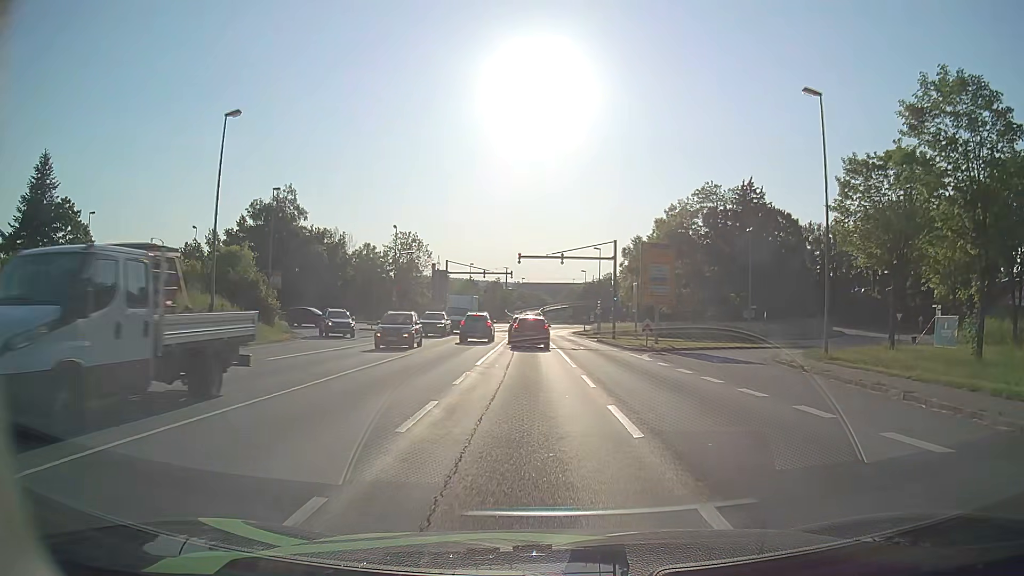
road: primary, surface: asphalt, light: Day
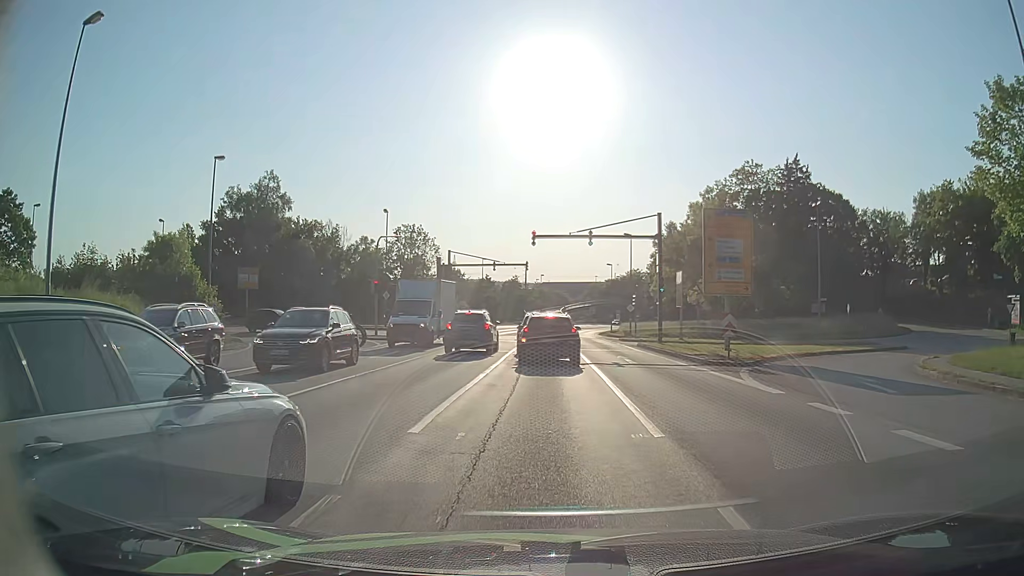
(-0.2, +11.7) m; -2°
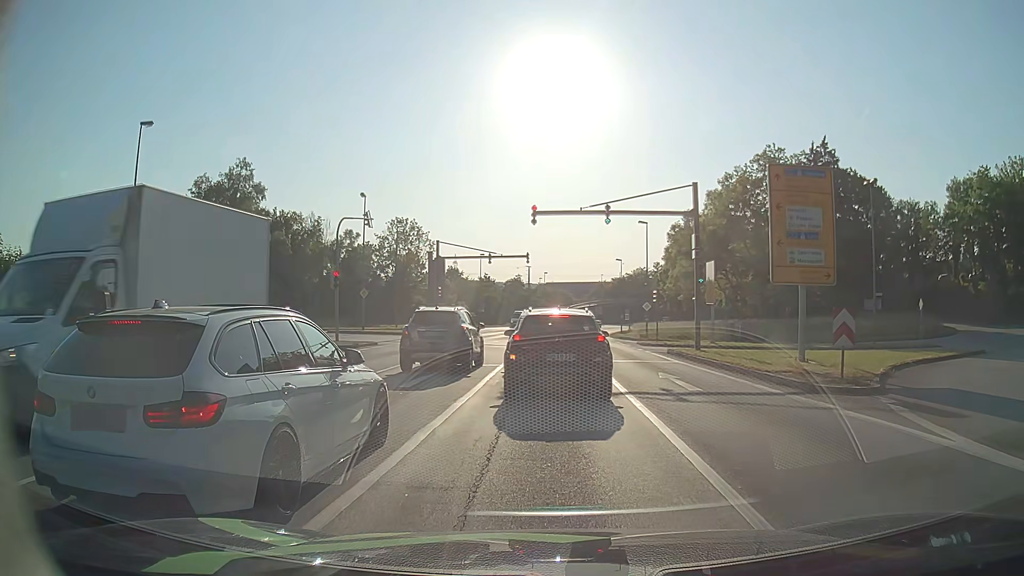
(0.0, +8.2) m; 0°
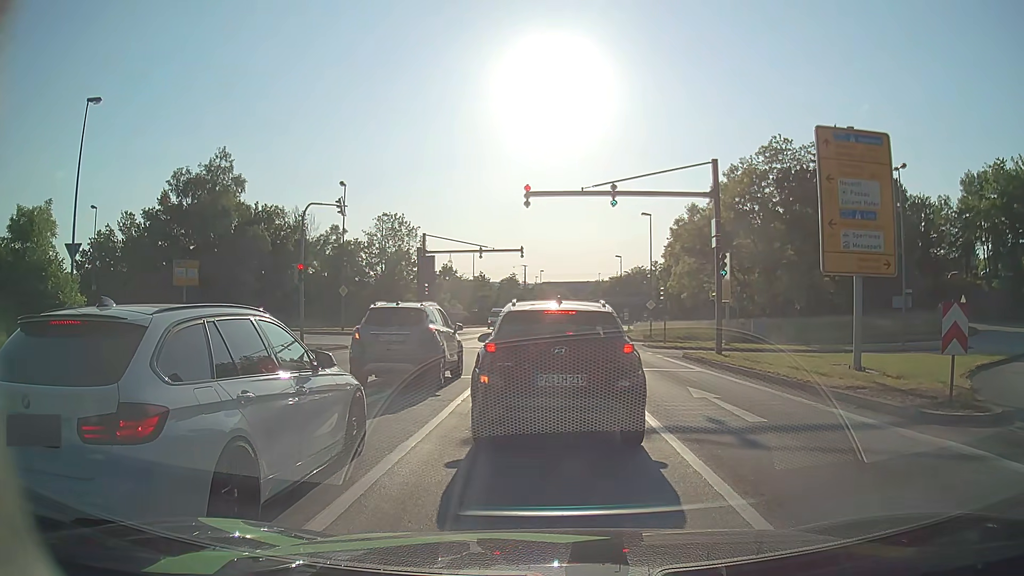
(0.0, +4.0) m; +1°
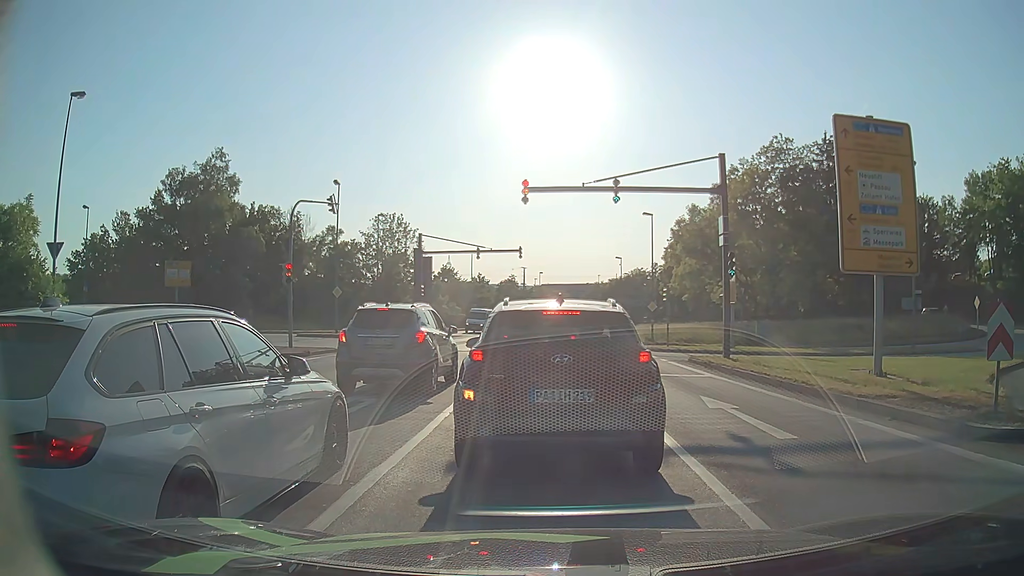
(0.0, +1.1) m; 0°
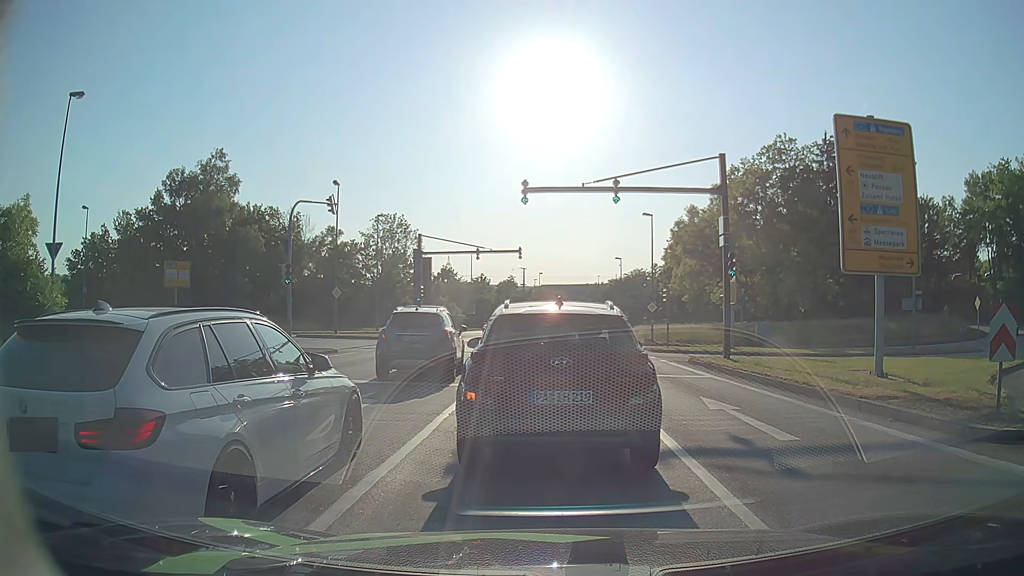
(0.0, +0.1) m; 0°
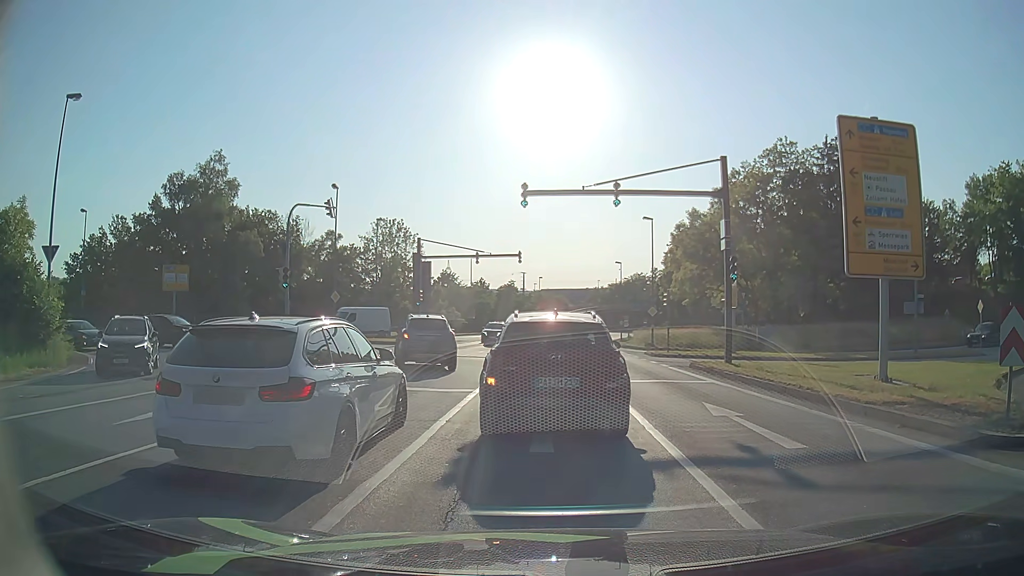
(0.0, +0.3) m; 0°
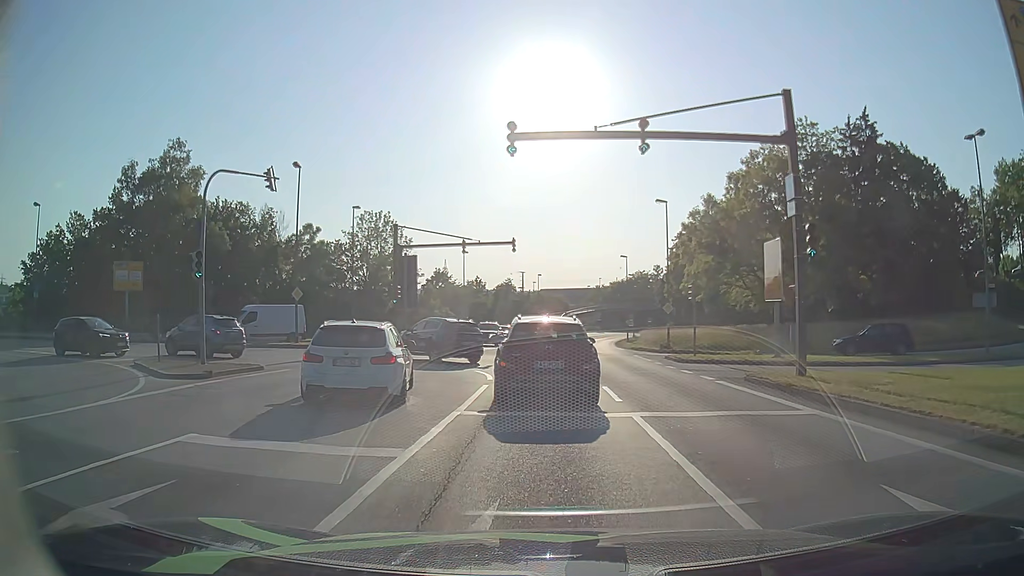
(-0.1, +7.5) m; -1°
